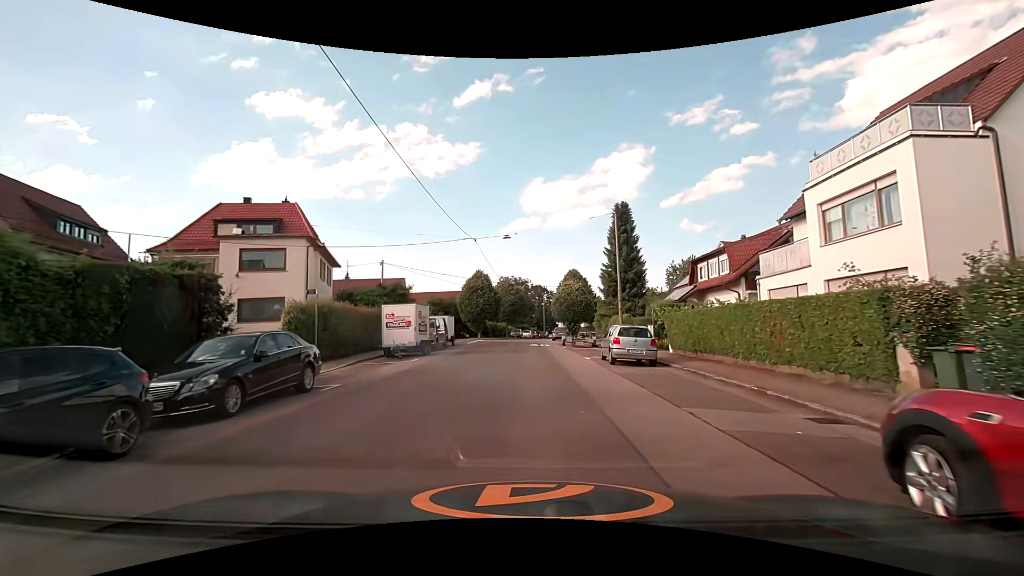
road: residential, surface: asphalt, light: Day
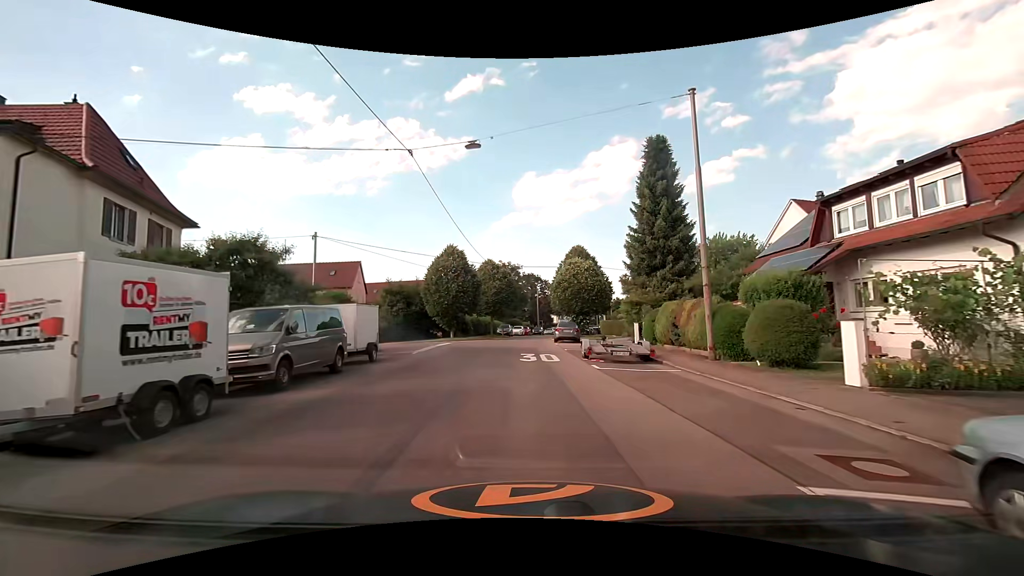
(+0.1, +17.0) m; +1°
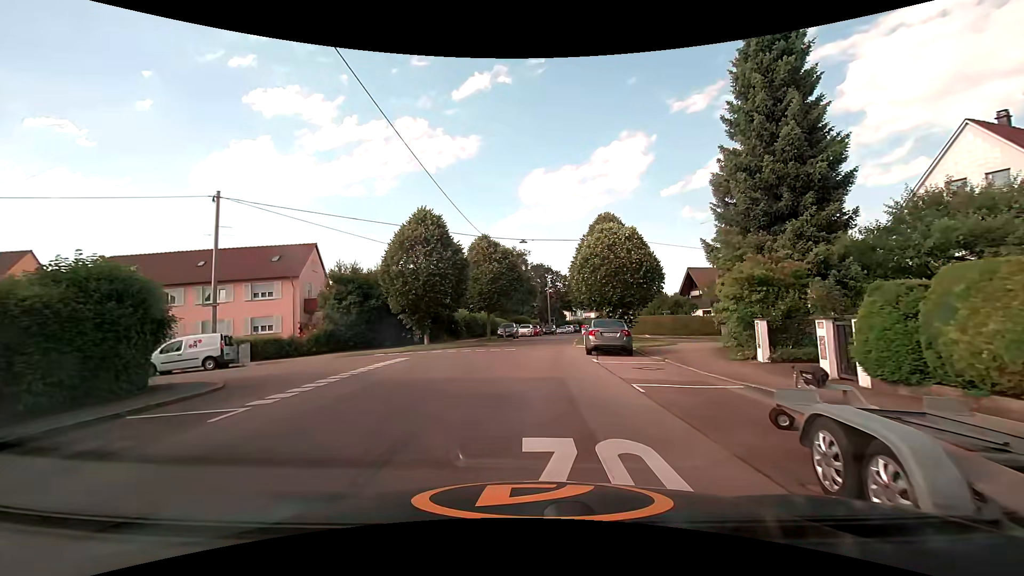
(0.0, +14.8) m; -1°
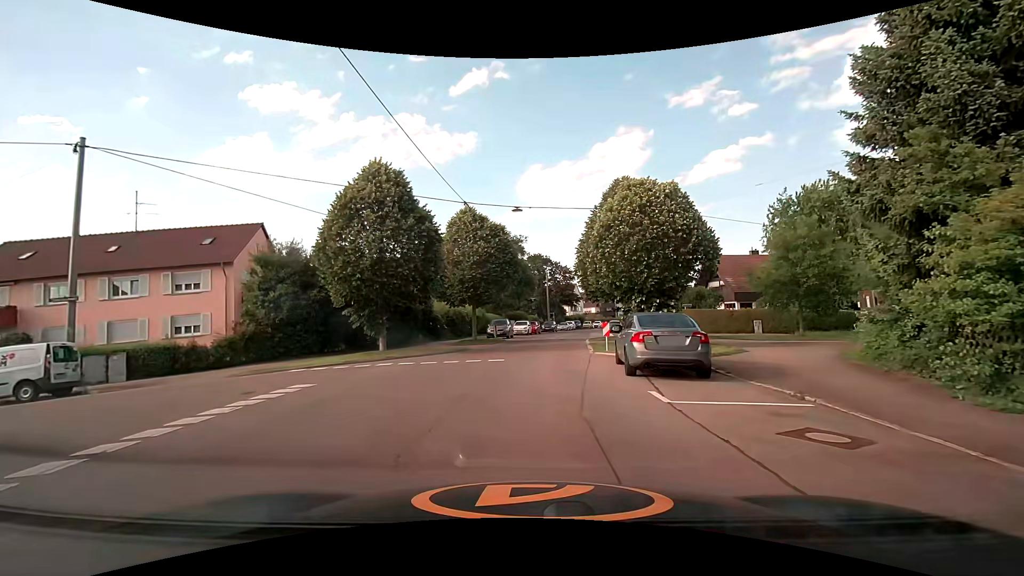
(0.0, +8.6) m; 0°
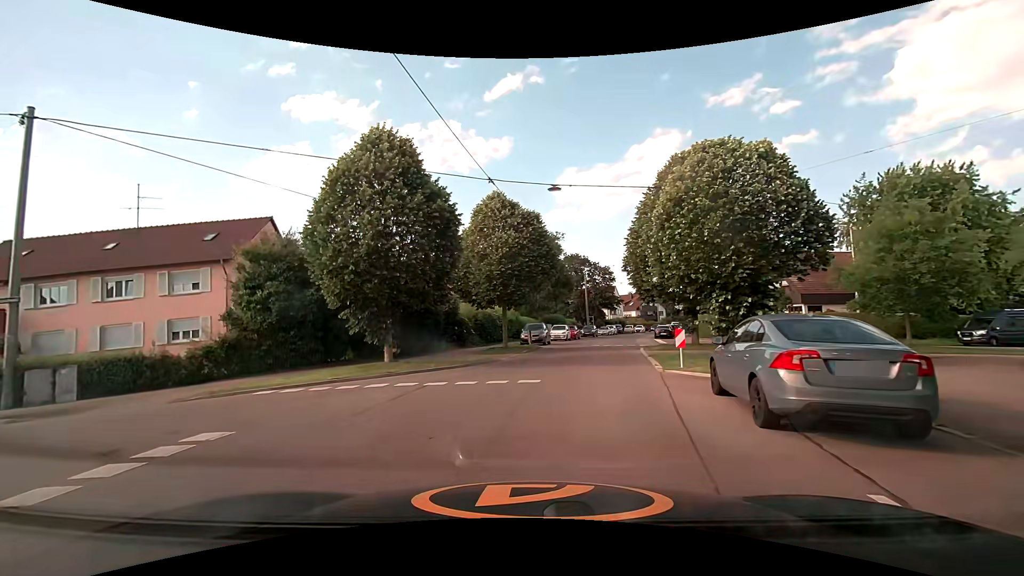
(0.0, +4.7) m; -3°
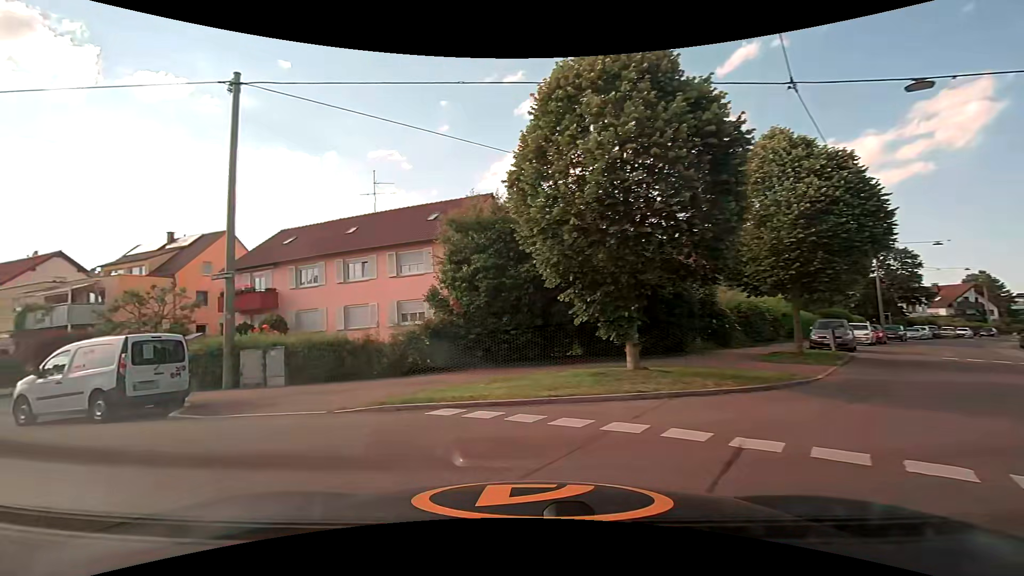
(-1.1, +6.2) m; -24°
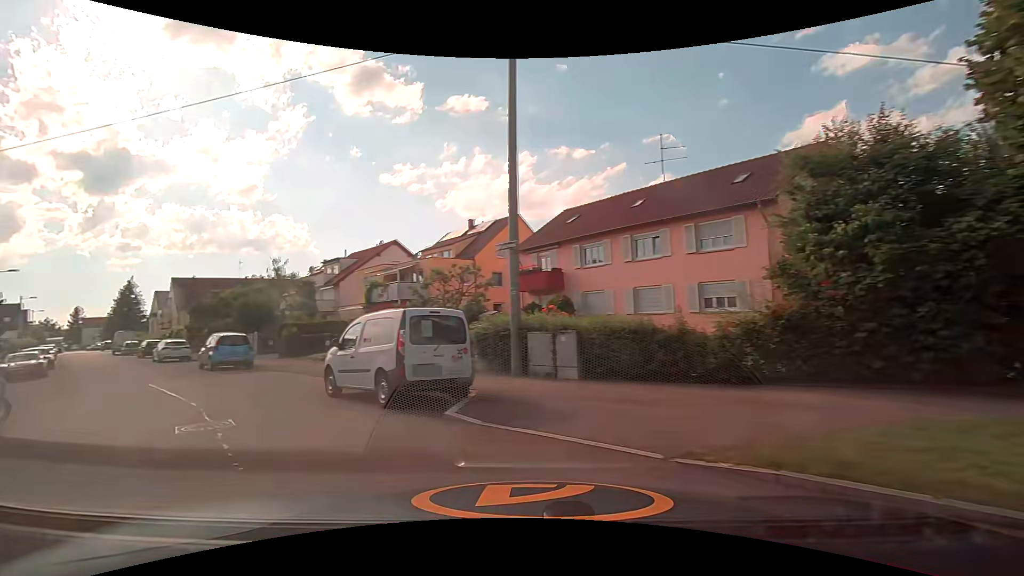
(-1.1, +4.2) m; -32°
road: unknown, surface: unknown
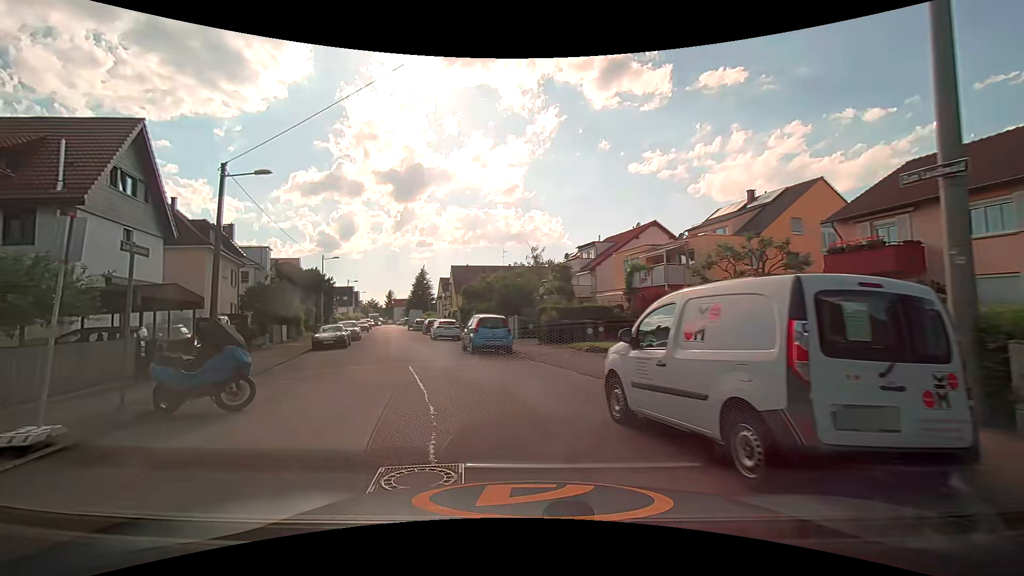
(-1.3, +4.8) m; -28°
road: residential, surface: asphalt
(-1, +10) (-4, +20) (-7, +29) (-10, +39) (-13, +48) (-17, +57) (-20, +67) (-21, +77) (-24, +86) (-28, +96) m
